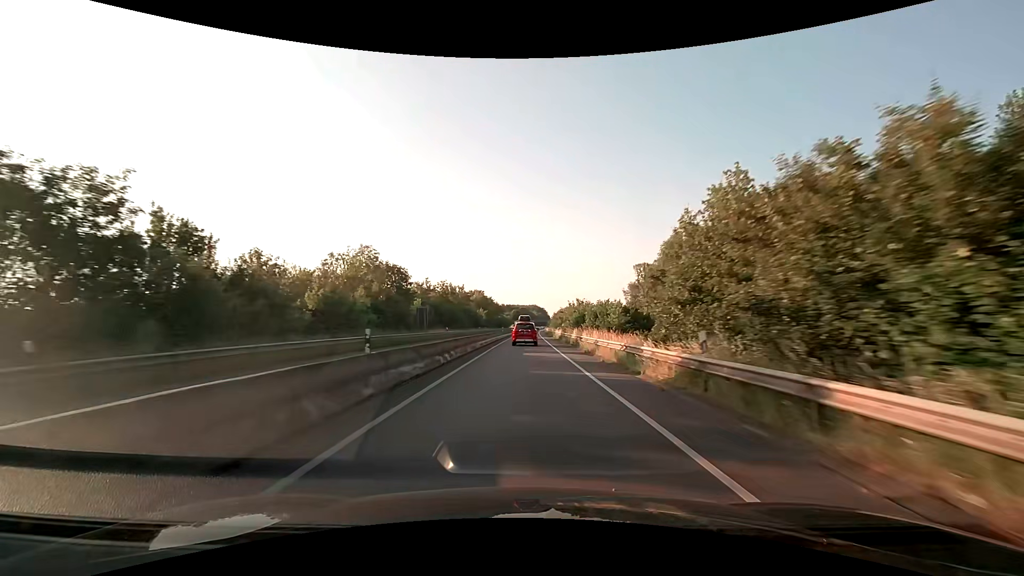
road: trunk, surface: asphalt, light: Day
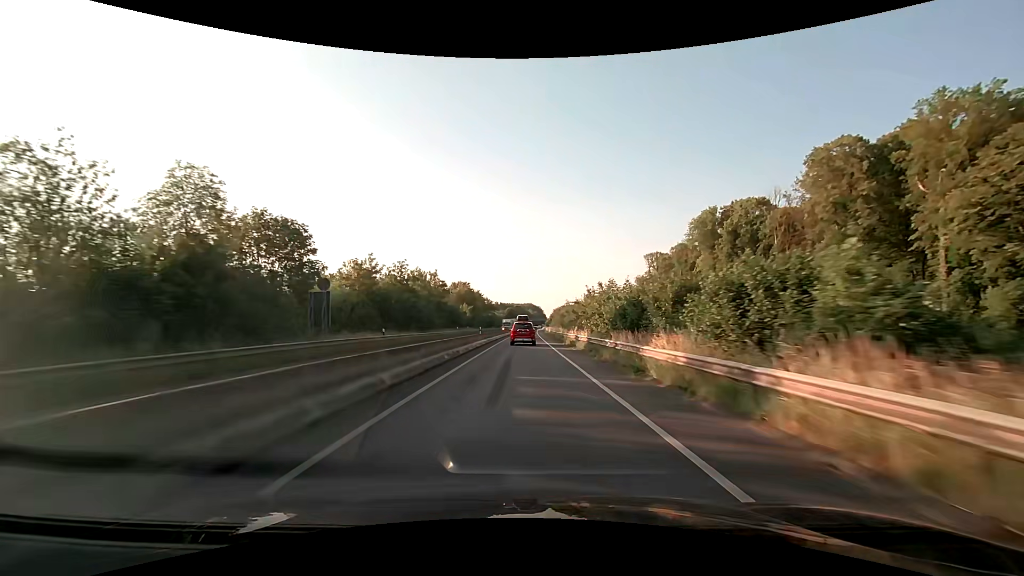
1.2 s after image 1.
(+0.1, +26.5) m; 0°
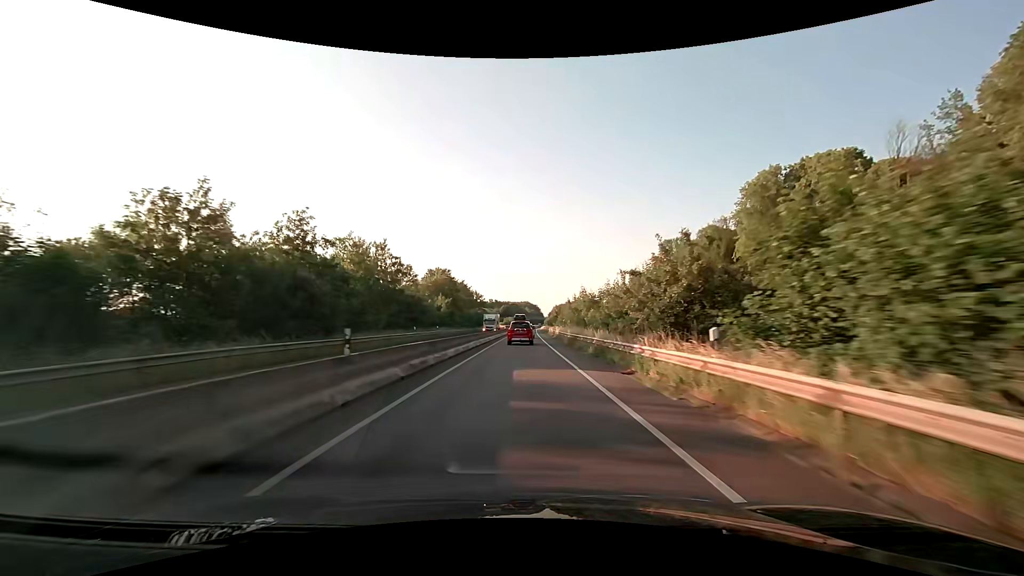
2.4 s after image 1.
(+0.2, +26.6) m; 0°
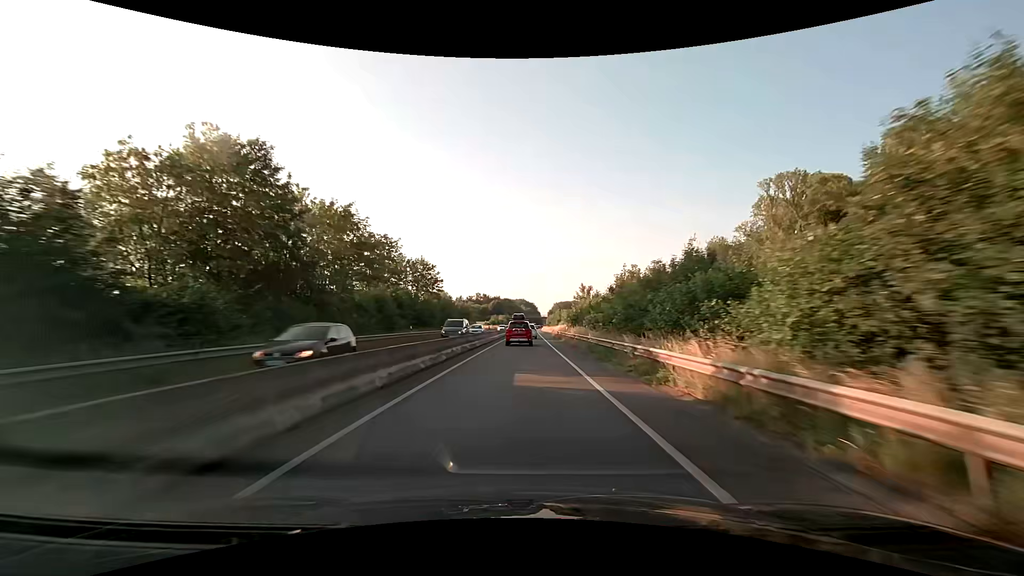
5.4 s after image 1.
(+0.4, +66.1) m; +1°
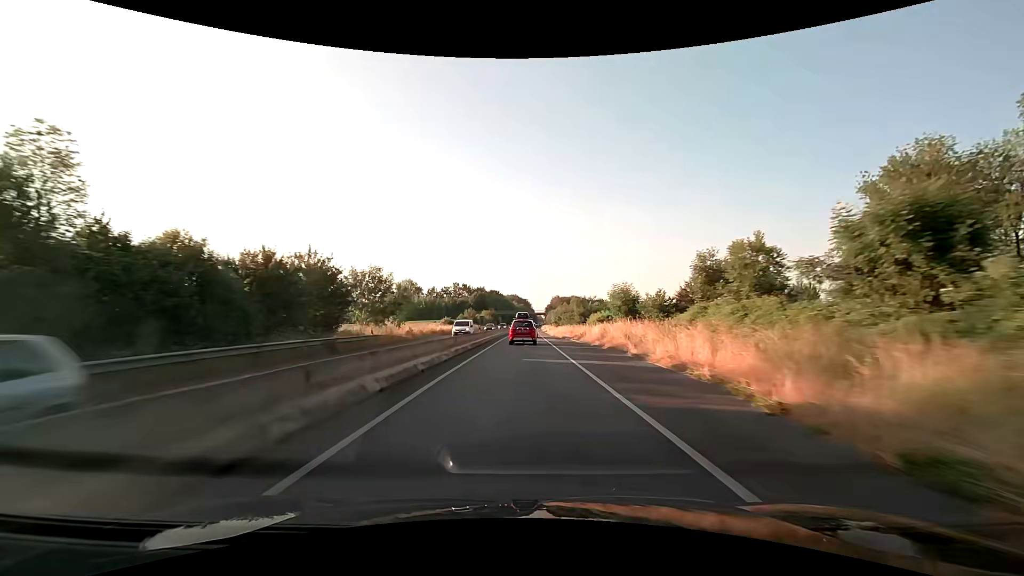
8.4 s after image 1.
(+0.3, +64.9) m; +1°
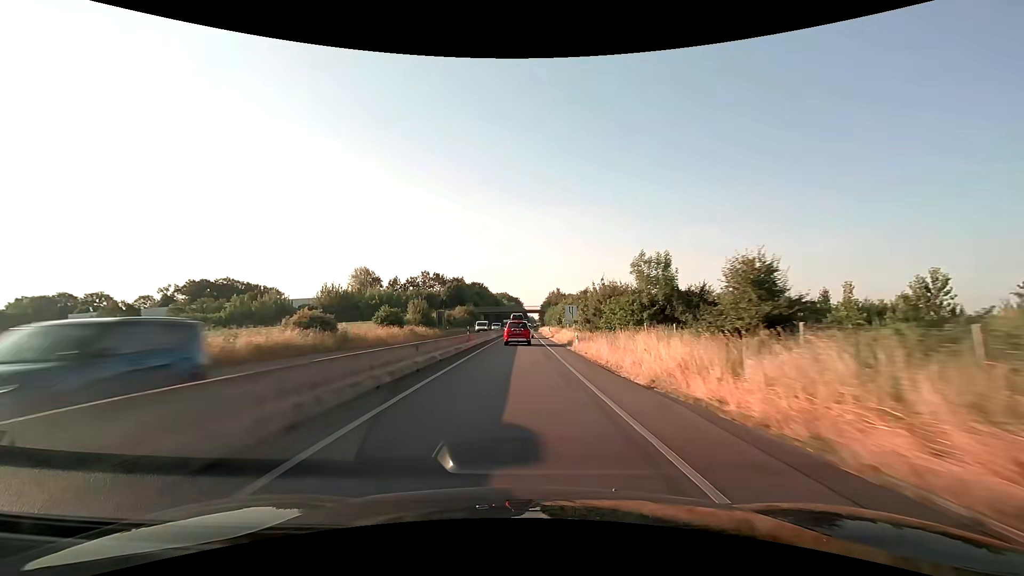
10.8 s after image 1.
(+0.6, +51.6) m; +1°
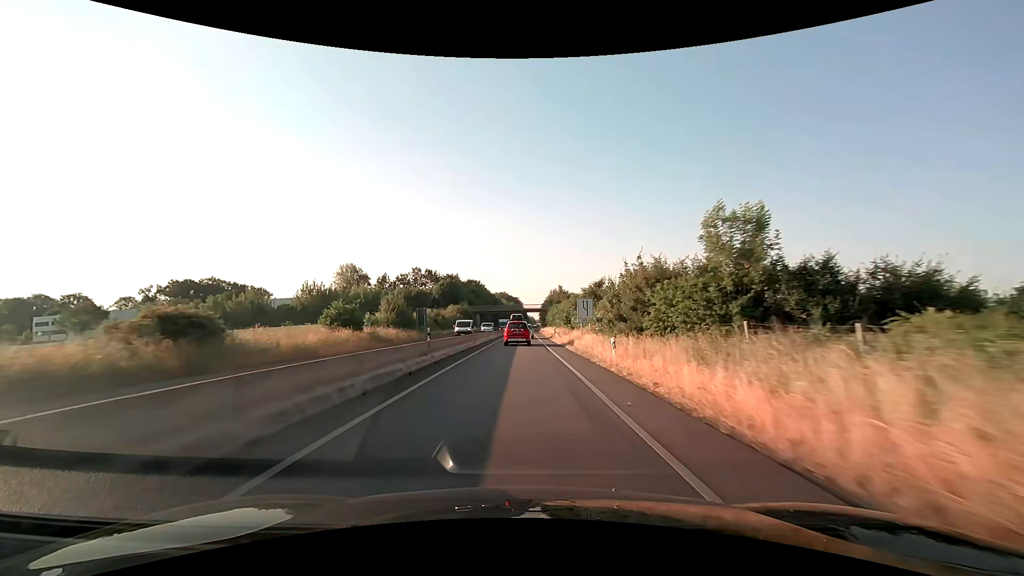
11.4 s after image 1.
(0.0, +12.9) m; 0°
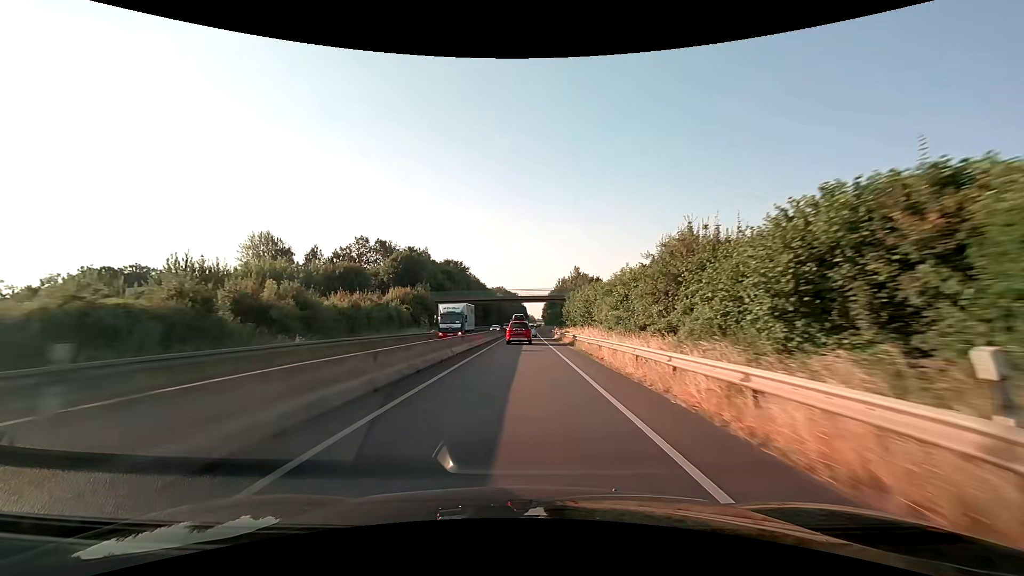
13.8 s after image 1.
(-0.1, +52.0) m; 0°
(0, +10) (0, +20) (0, +30) (0, +40) (0, +50) (+1, +60) (+1, +70) (+1, +80) (+1, +90) (+1, +100) m
